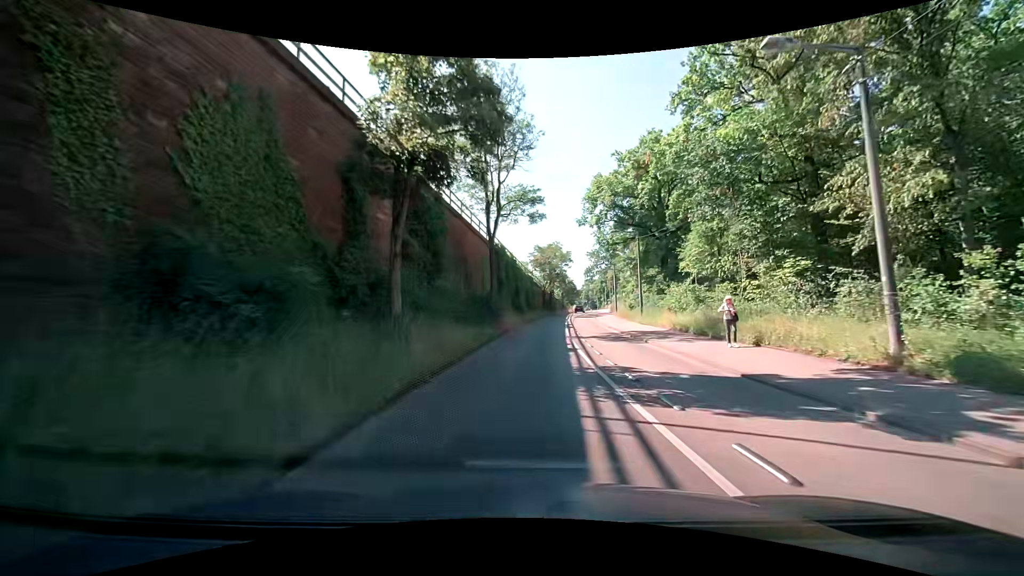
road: secondary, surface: asphalt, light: Day
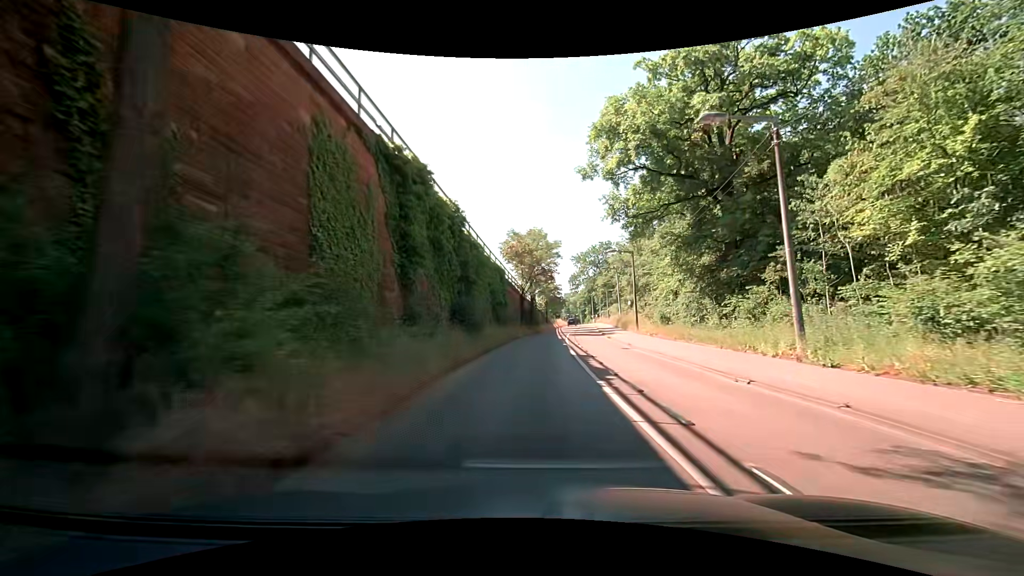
(+0.6, +24.8) m; +4°
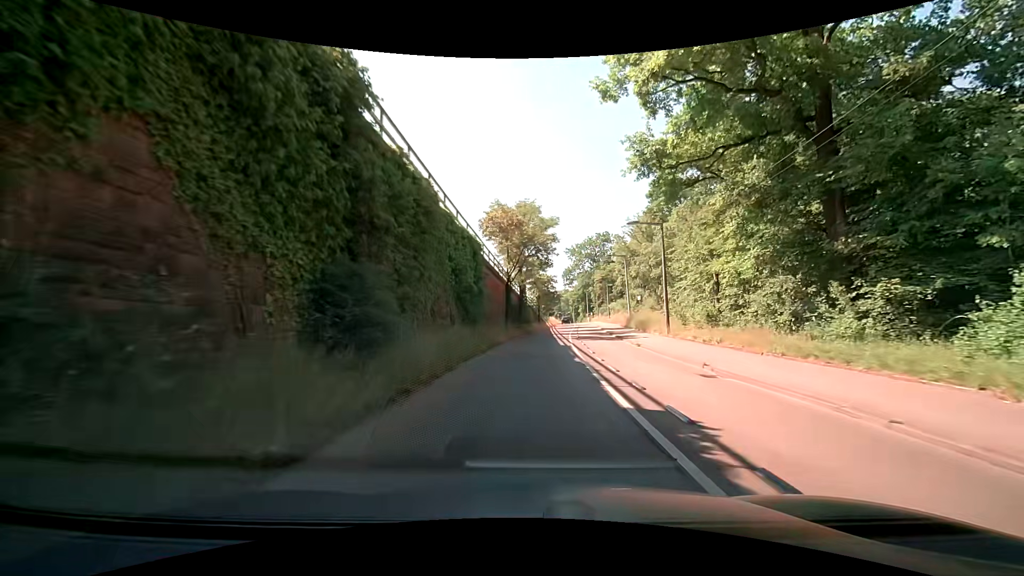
(-0.1, +12.2) m; 0°
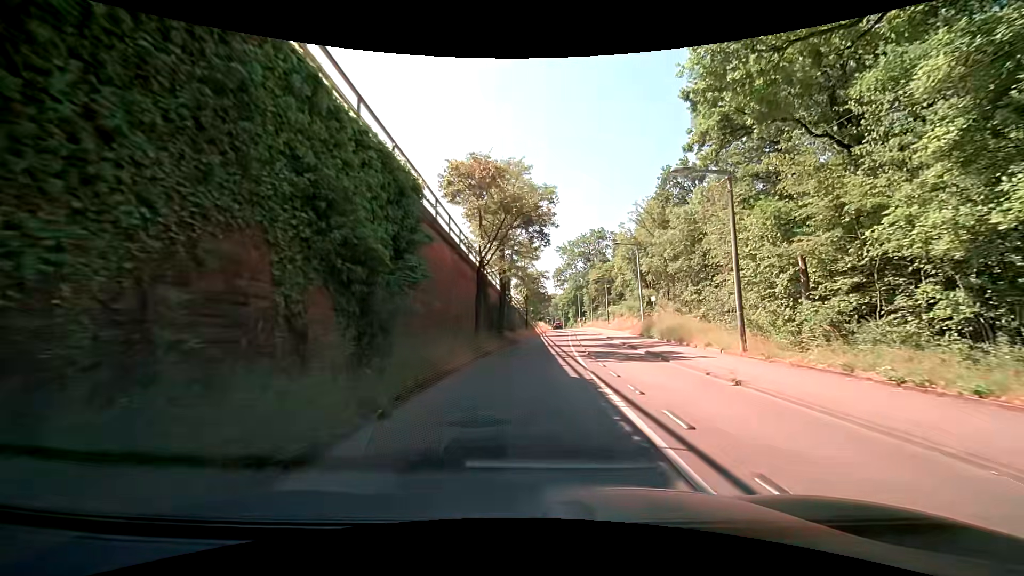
(+0.1, +12.1) m; +1°
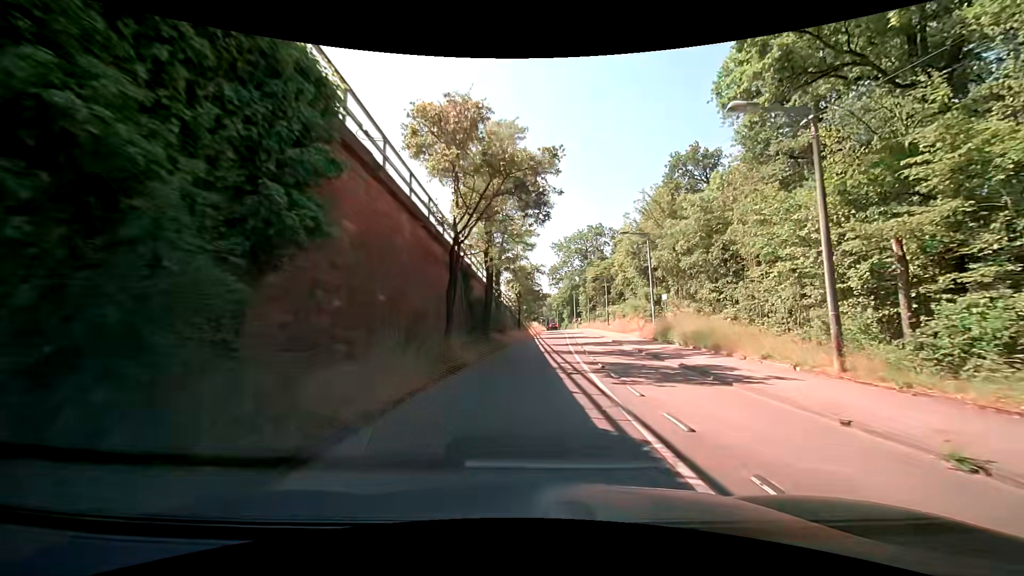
(0.0, +6.0) m; +1°
